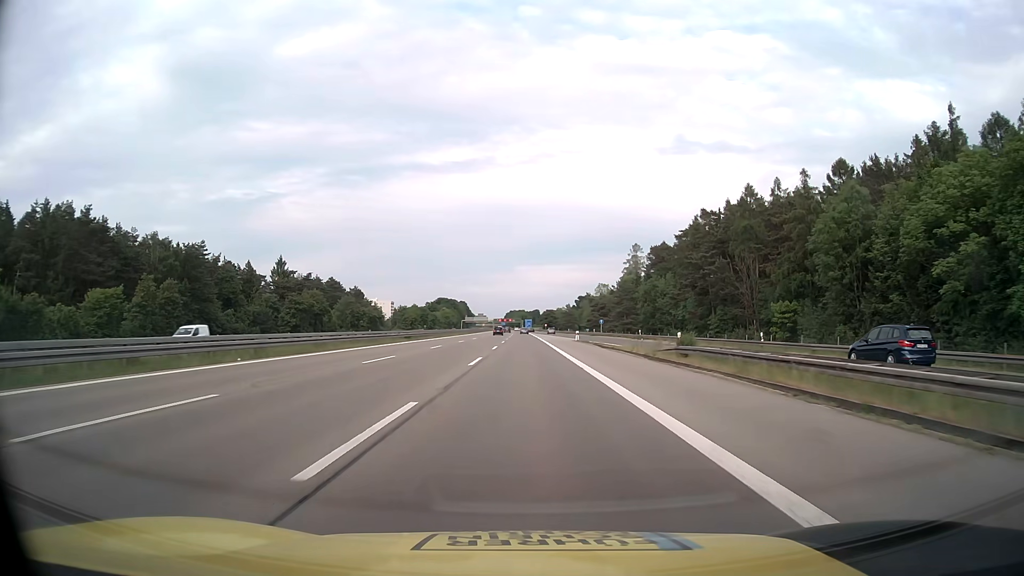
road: motorway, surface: asphalt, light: Day
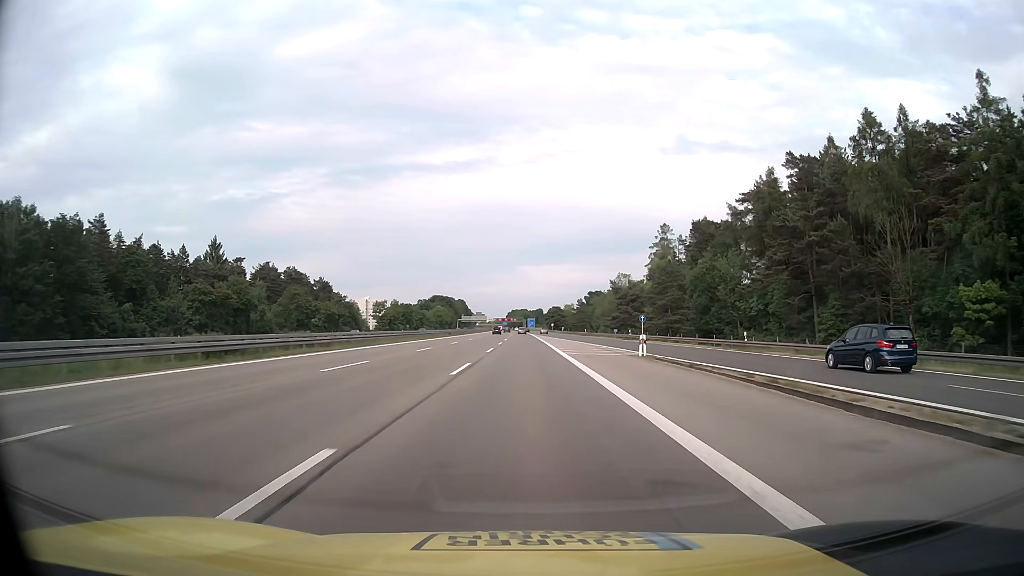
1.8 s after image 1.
(0.0, +41.1) m; 0°
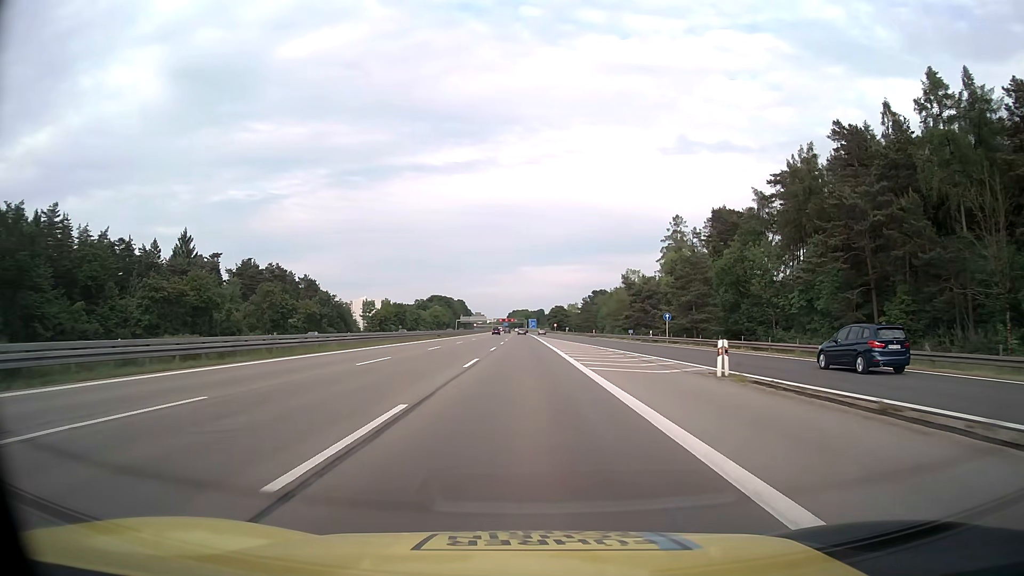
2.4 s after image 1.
(0.0, +13.7) m; 0°
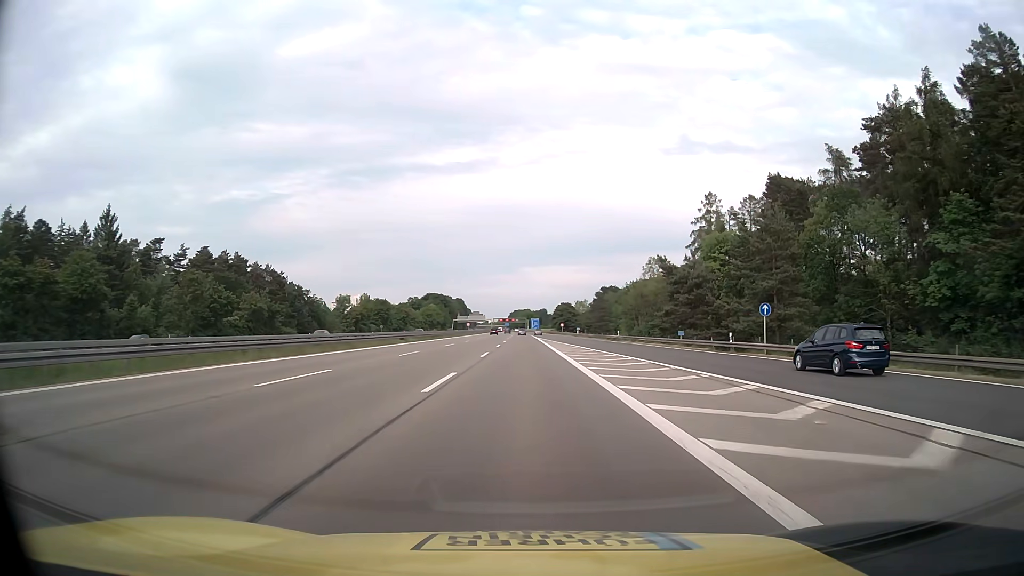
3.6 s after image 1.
(0.0, +27.4) m; 0°
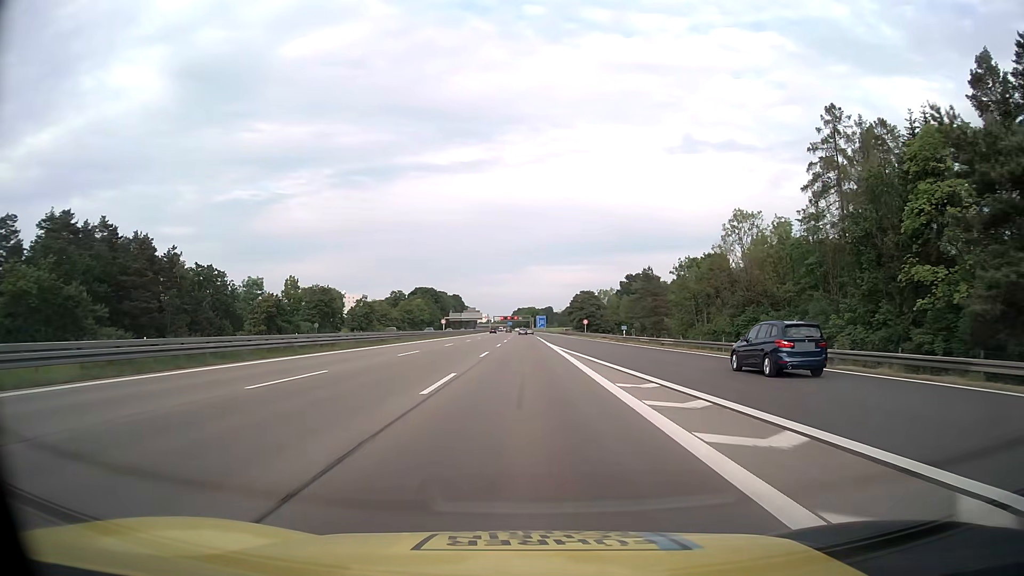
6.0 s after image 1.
(-0.2, +54.8) m; 0°
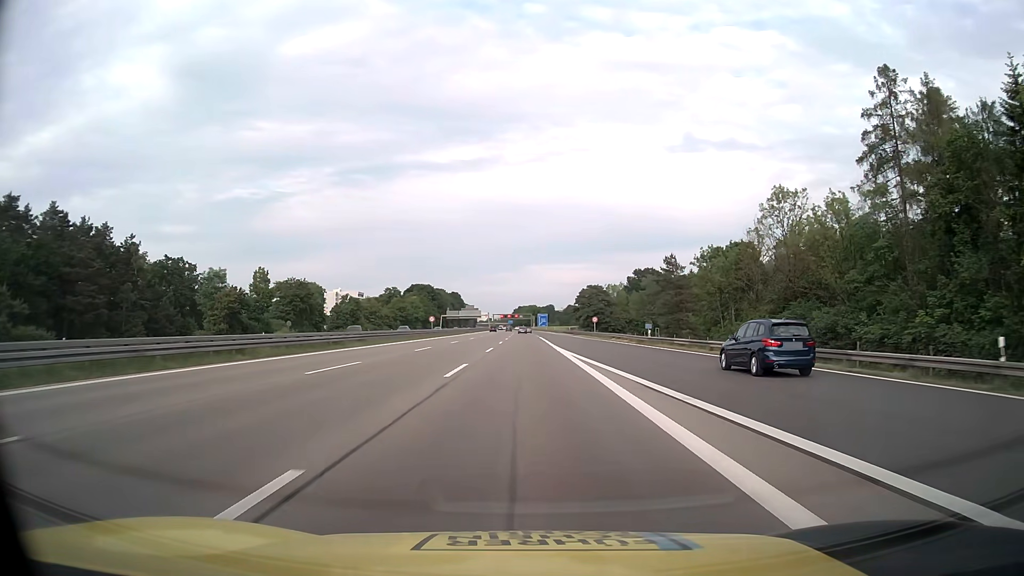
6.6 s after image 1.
(0.0, +13.7) m; 0°
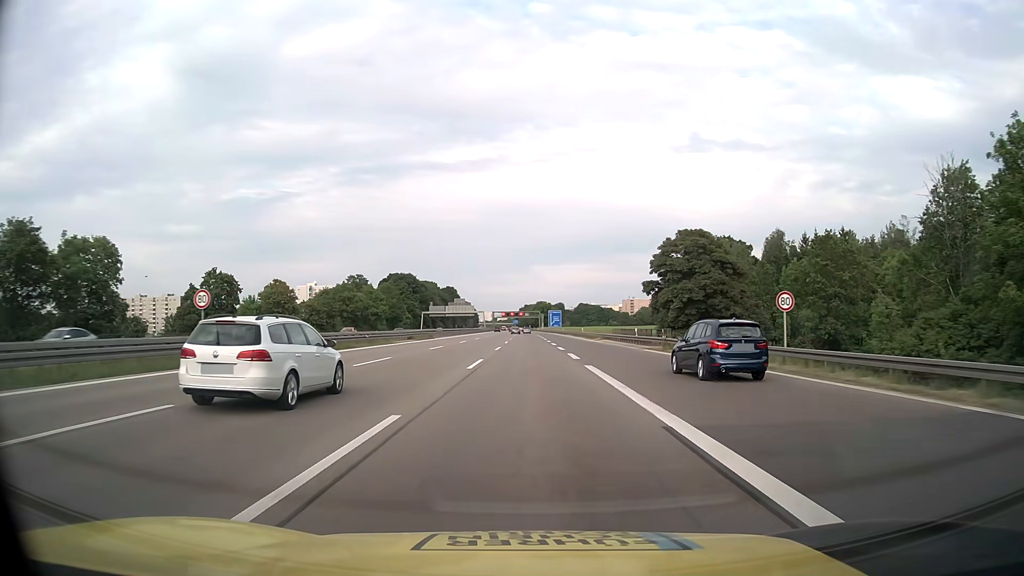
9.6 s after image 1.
(-0.3, +68.5) m; -1°
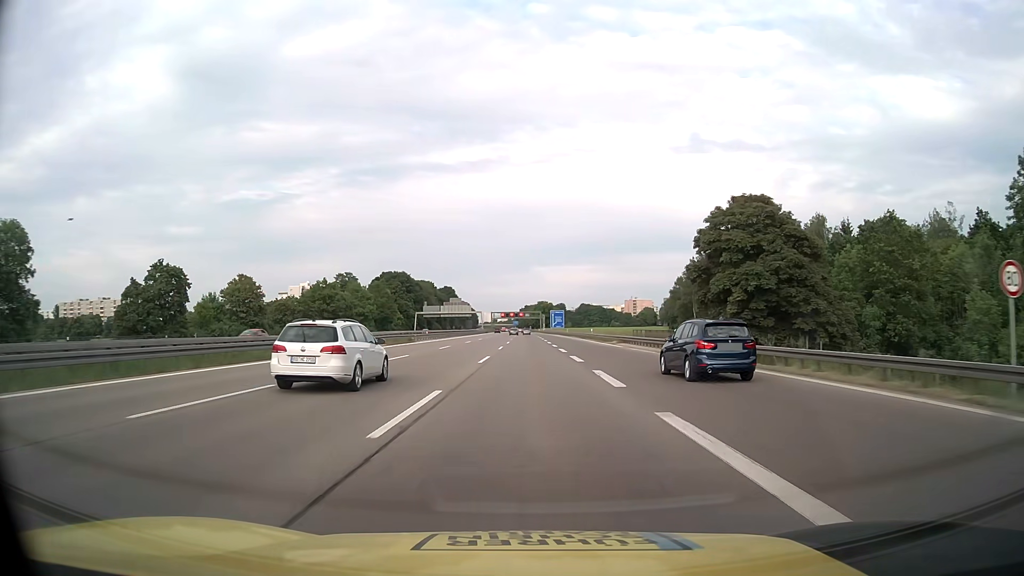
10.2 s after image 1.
(0.0, +13.7) m; 0°
(0, +10) (0, +20) (0, +30) (0, +40) (0, +50) (0, +60) (0, +70) (0, +80) (0, +90) (0, +100) m
